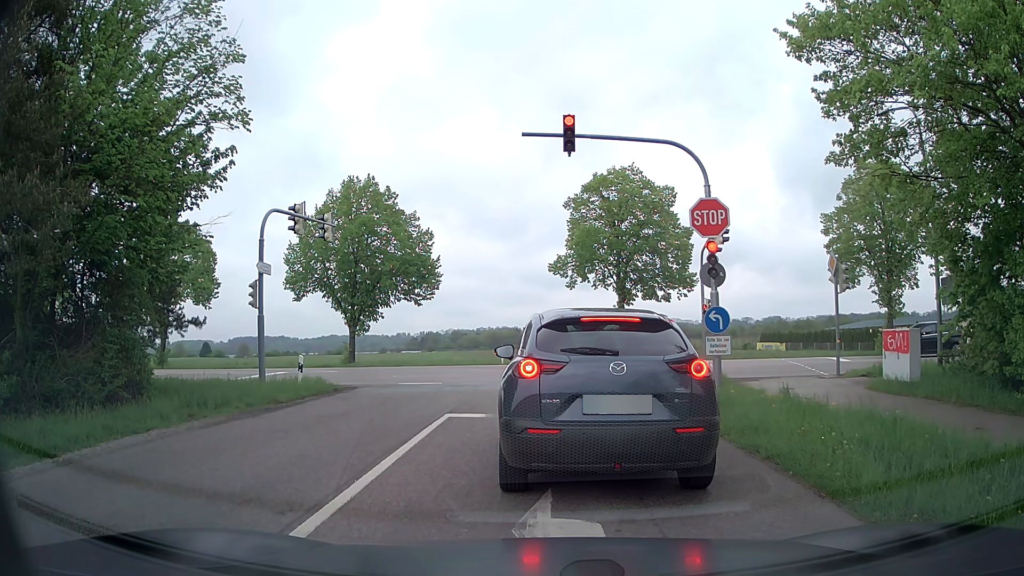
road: tertiary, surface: asphalt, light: Day
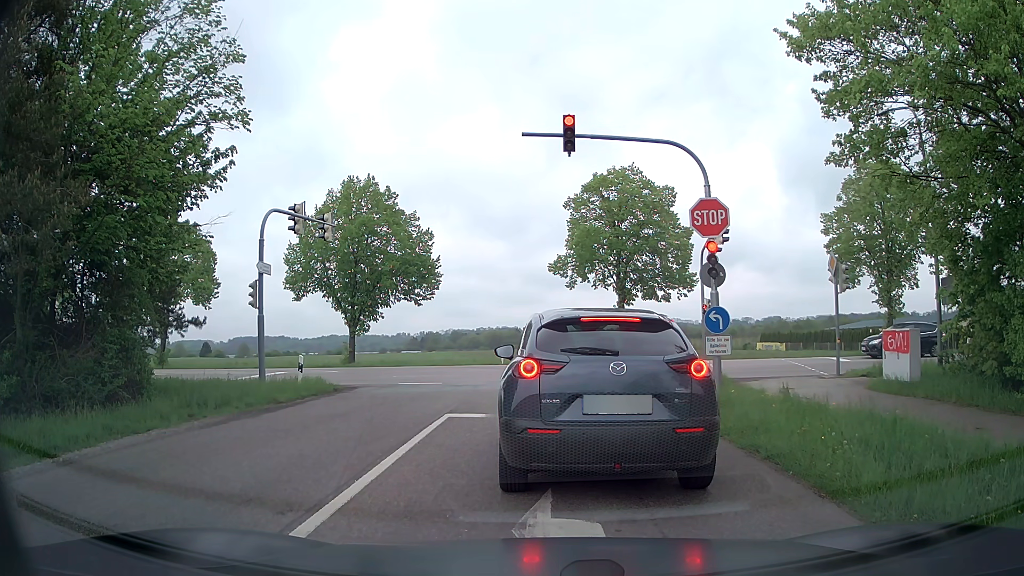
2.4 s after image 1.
(0.0, 0.0) m; 0°
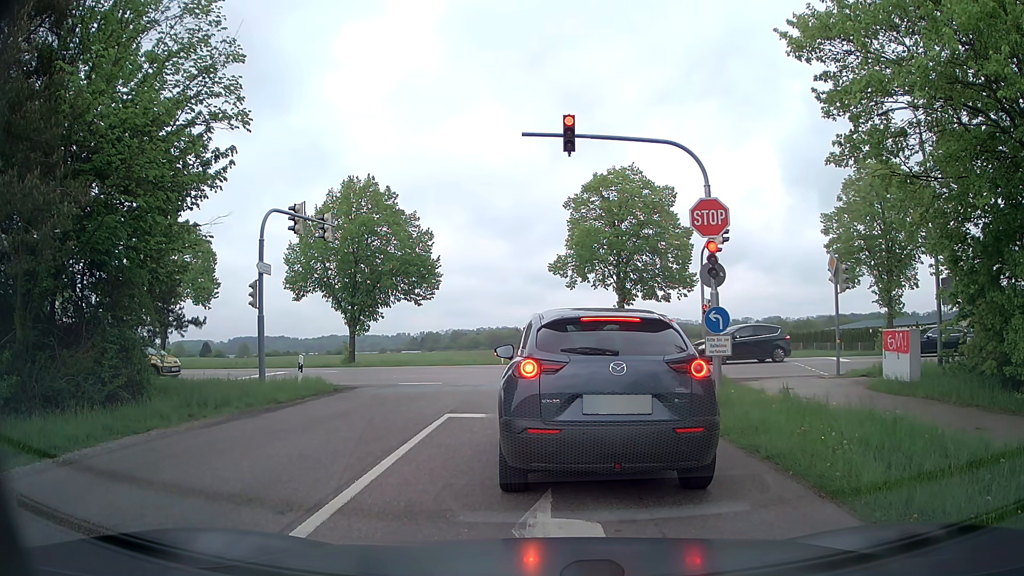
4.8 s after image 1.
(0.0, 0.0) m; 0°
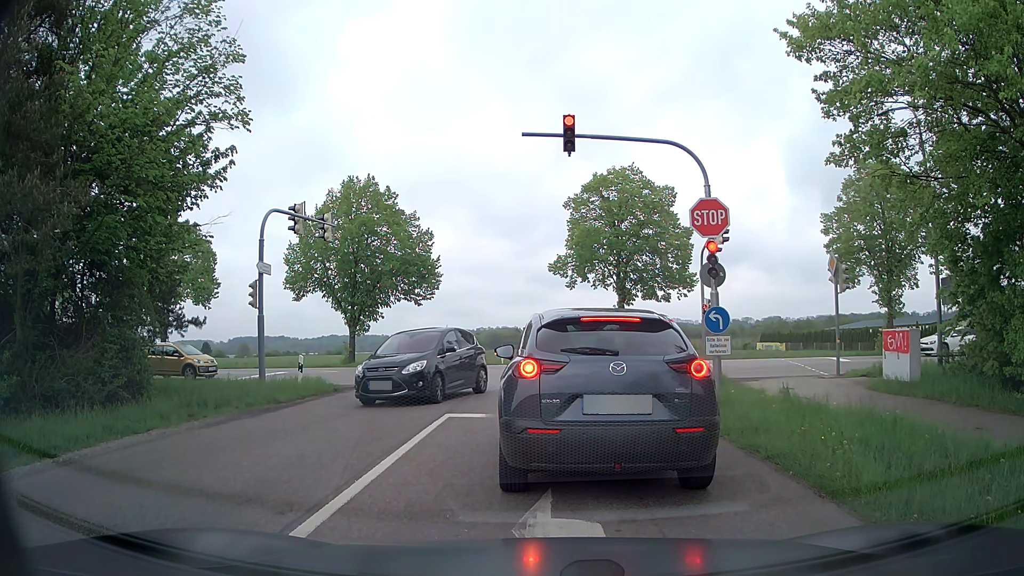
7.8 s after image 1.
(0.0, 0.0) m; 0°
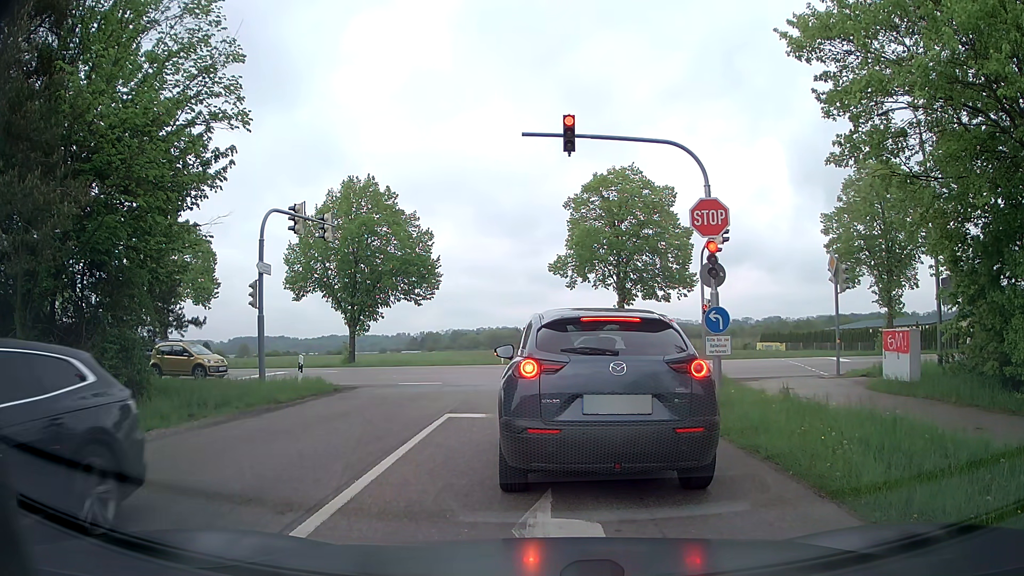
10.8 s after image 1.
(0.0, 0.0) m; 0°
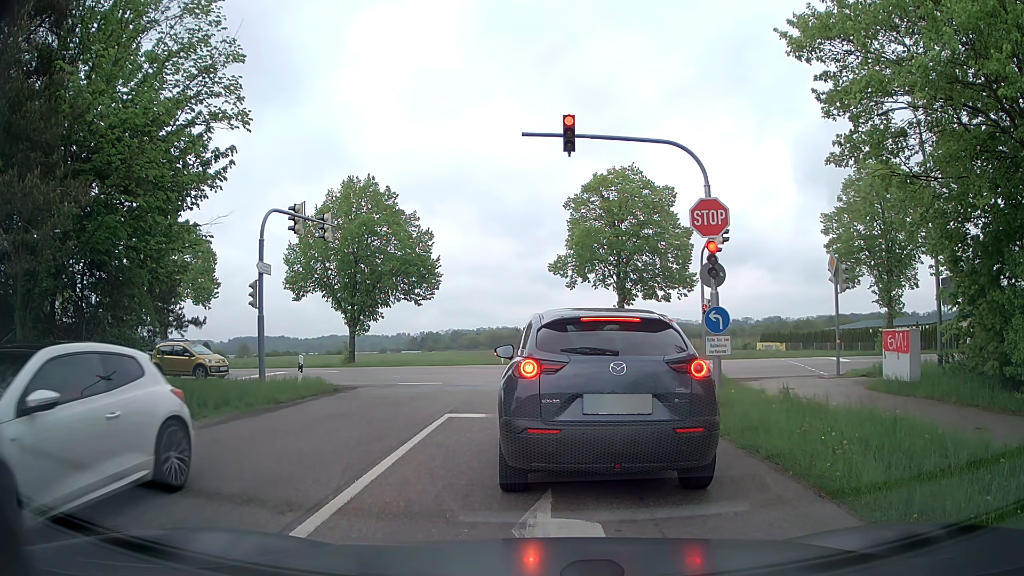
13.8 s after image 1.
(0.0, 0.0) m; 0°
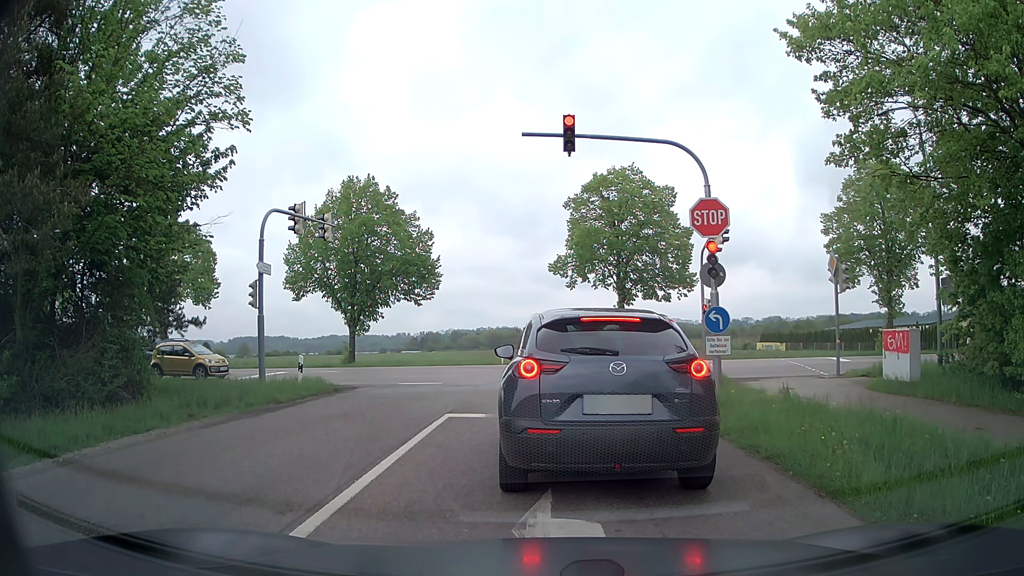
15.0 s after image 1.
(0.0, 0.0) m; 0°
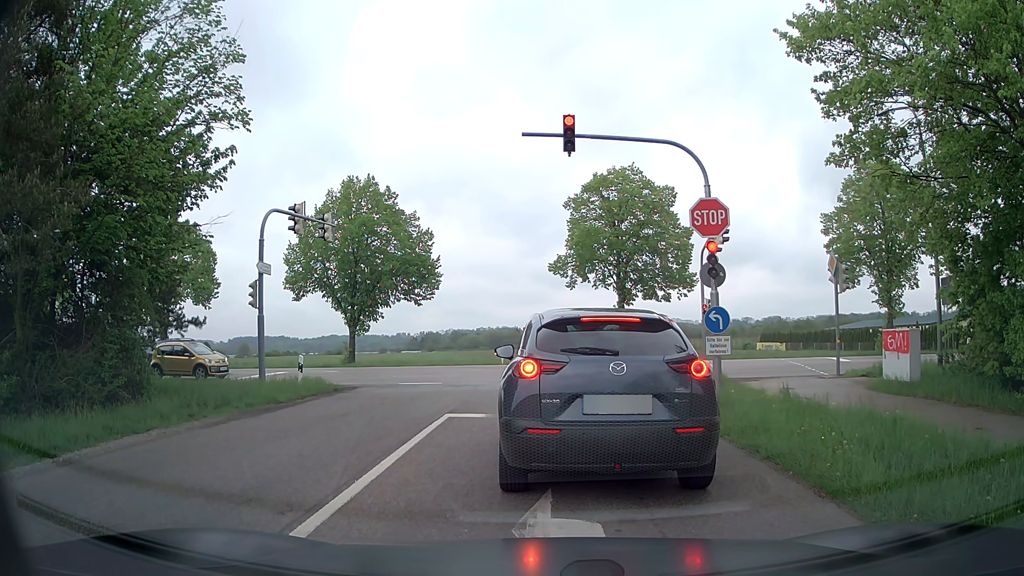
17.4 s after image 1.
(0.0, 0.0) m; 0°
(0, +10) (0, +20) (-3, +29) (-11, +35) (-21, +38) (-31, +39) (-41, +40) (-51, +41) (-61, +42) (-70, +44) m
